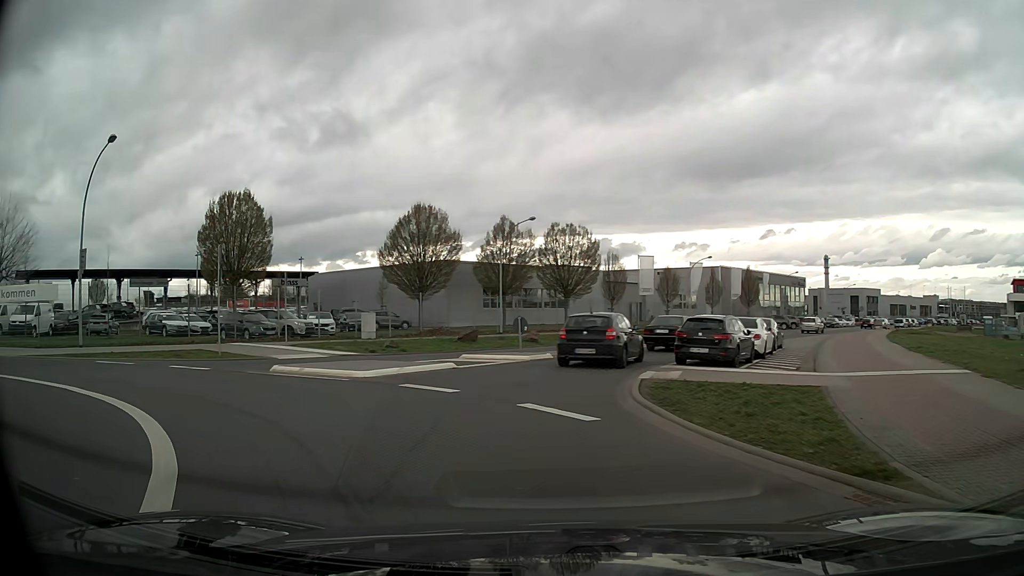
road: tertiary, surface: asphalt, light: Day
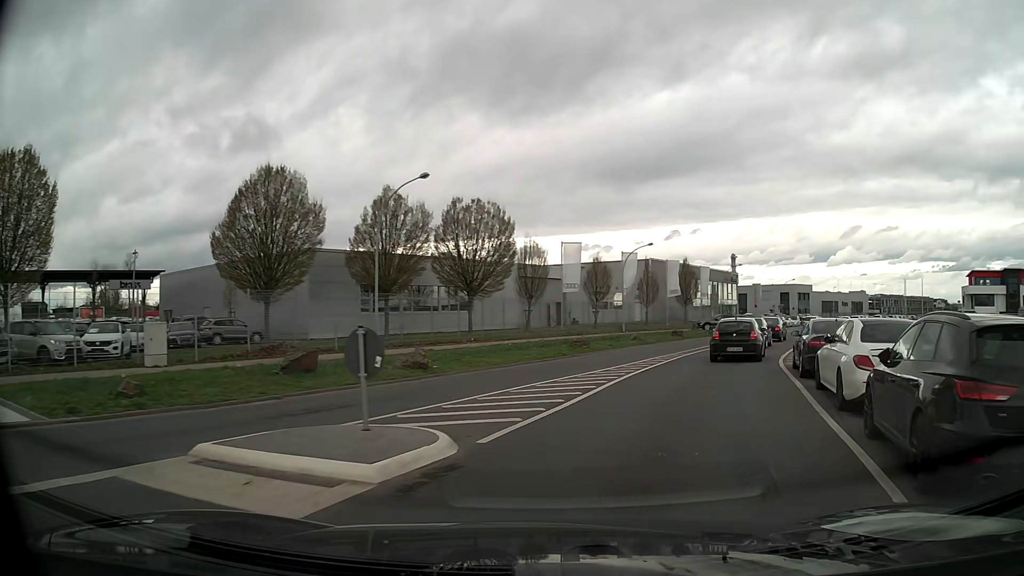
(-0.1, +15.0) m; +8°
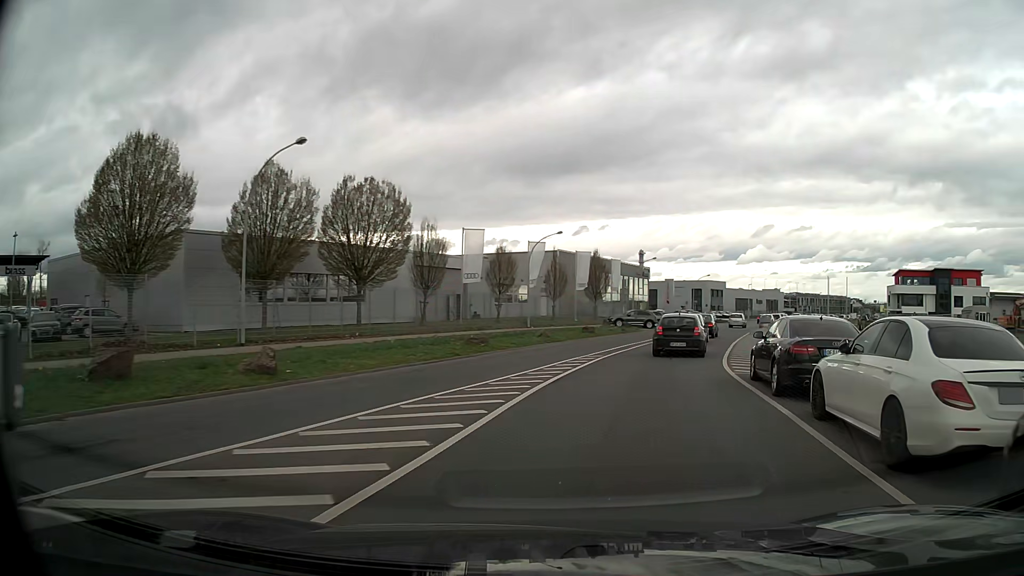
(+0.4, +4.6) m; +9°
(+1, +10) (+3, +20) (+6, +29) (+9, +39) (+12, +48) (+16, +58) (+19, +67) (+23, +76) (+27, +86) (+31, +95) m
